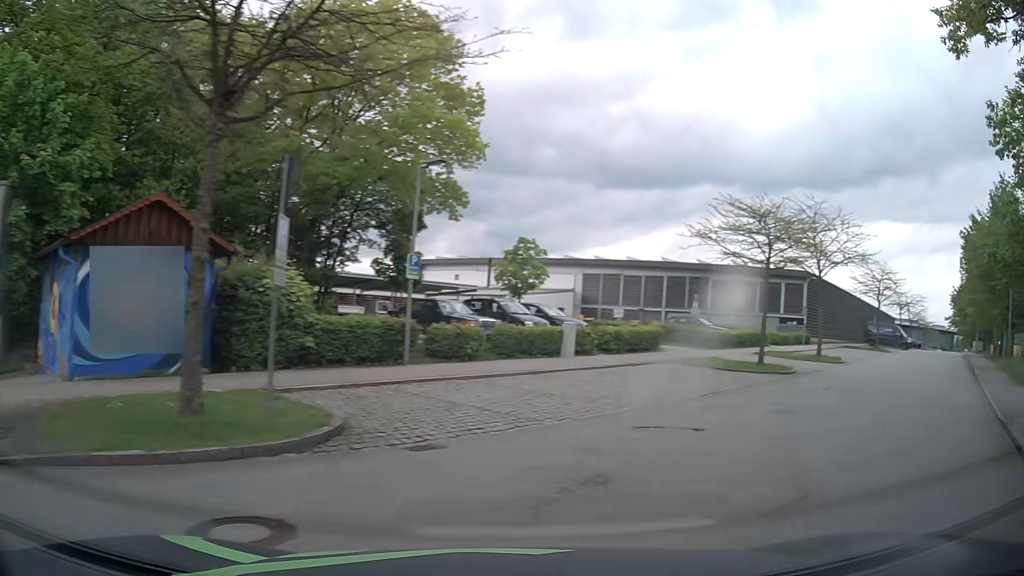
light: Day
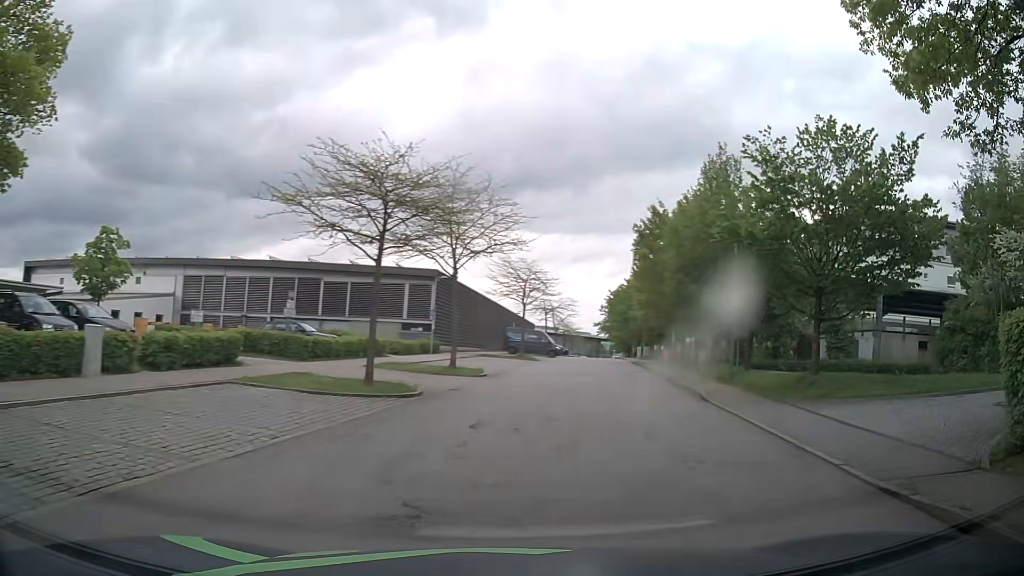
(+2.2, +7.3) m; +32°
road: residential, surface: asphalt
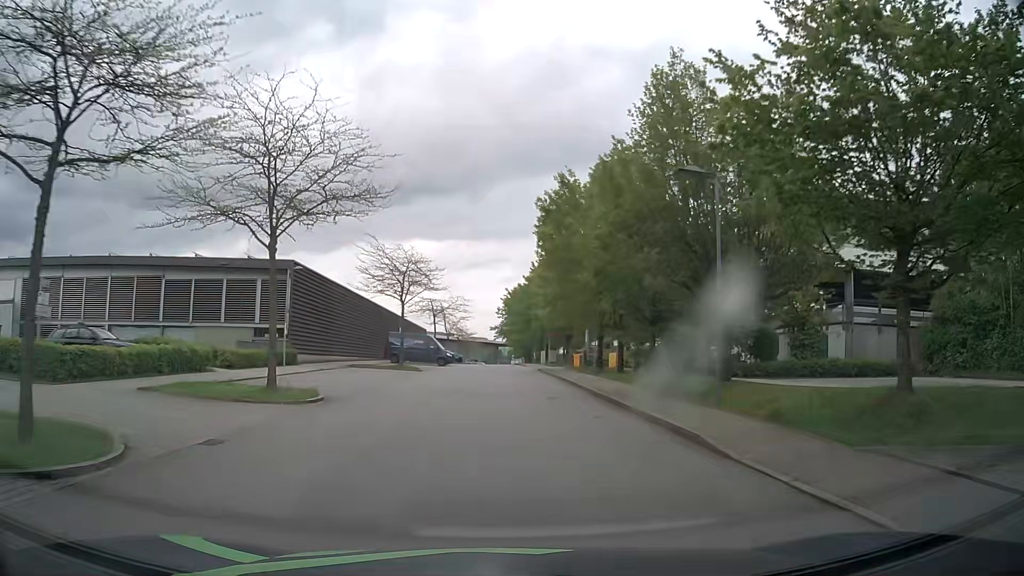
(+1.1, +9.9) m; +10°
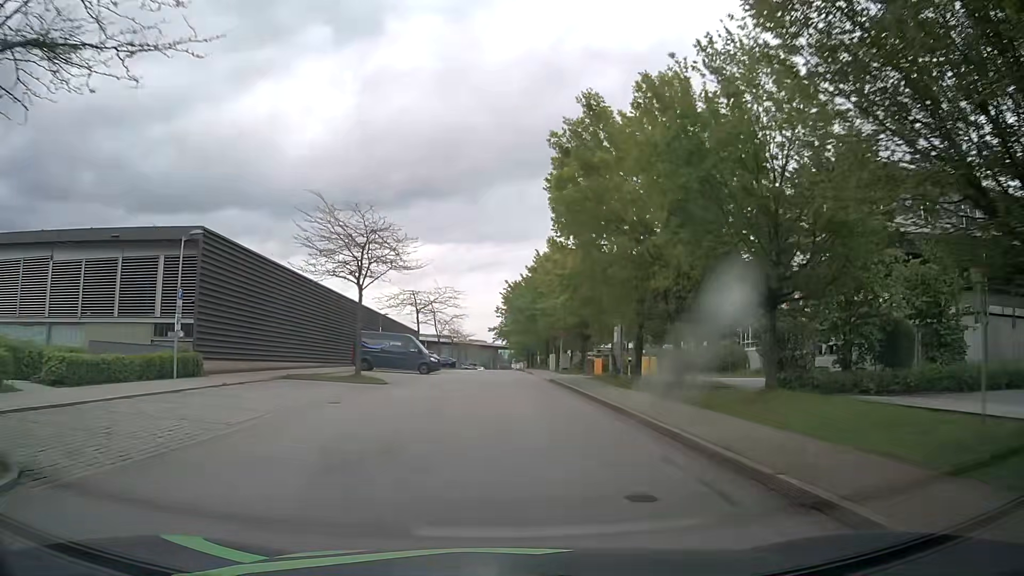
(-0.1, +12.5) m; 0°
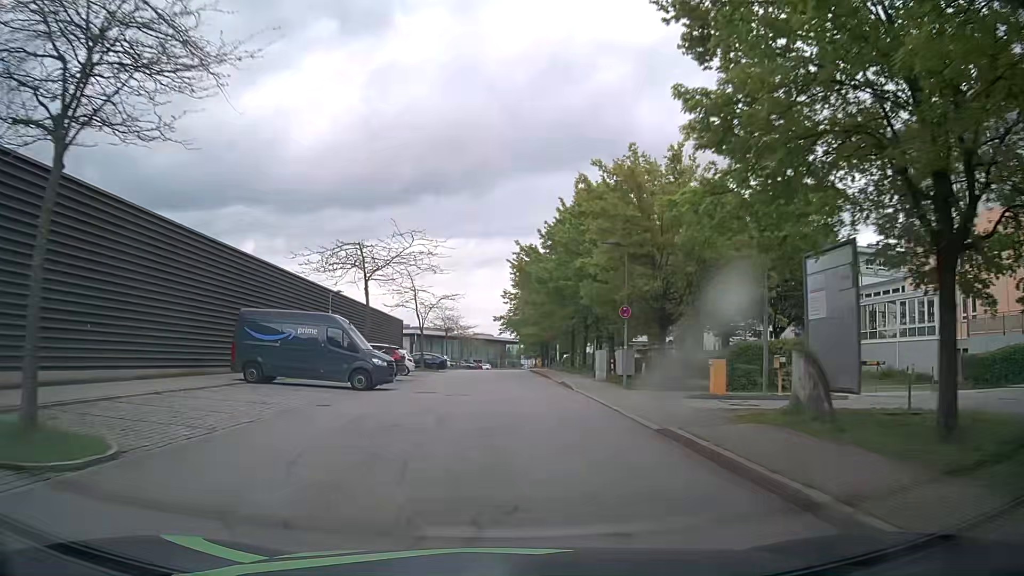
(-0.3, +22.0) m; -1°
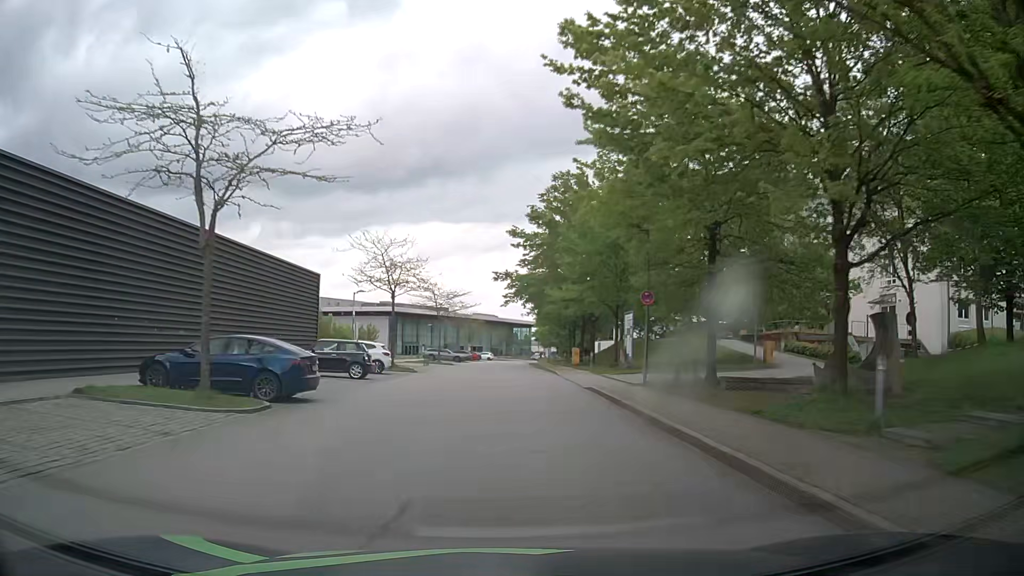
(-0.2, +39.4) m; -1°
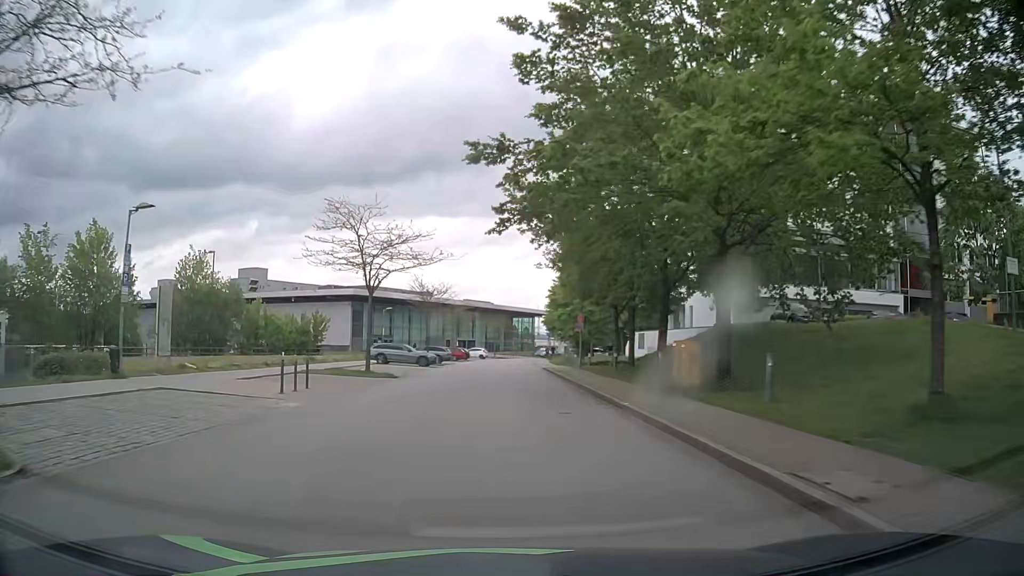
(+0.2, +30.7) m; 0°
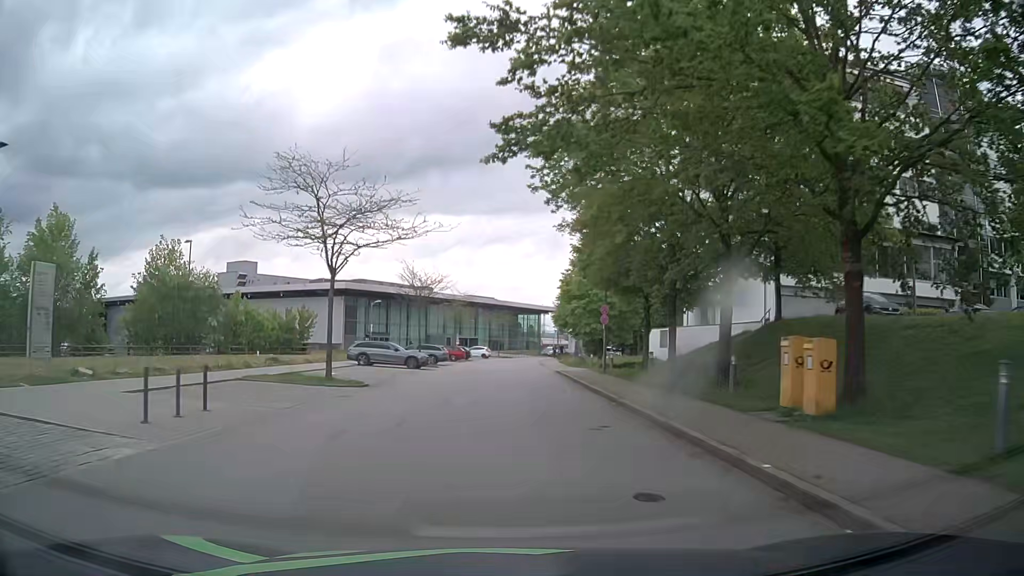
(0.0, +7.5) m; 0°
(0, +10) (0, +20) (0, +30) (0, +40) (0, +50) (0, +60) (+1, +70) (+2, +80) (+4, +90) (+6, +100) m
